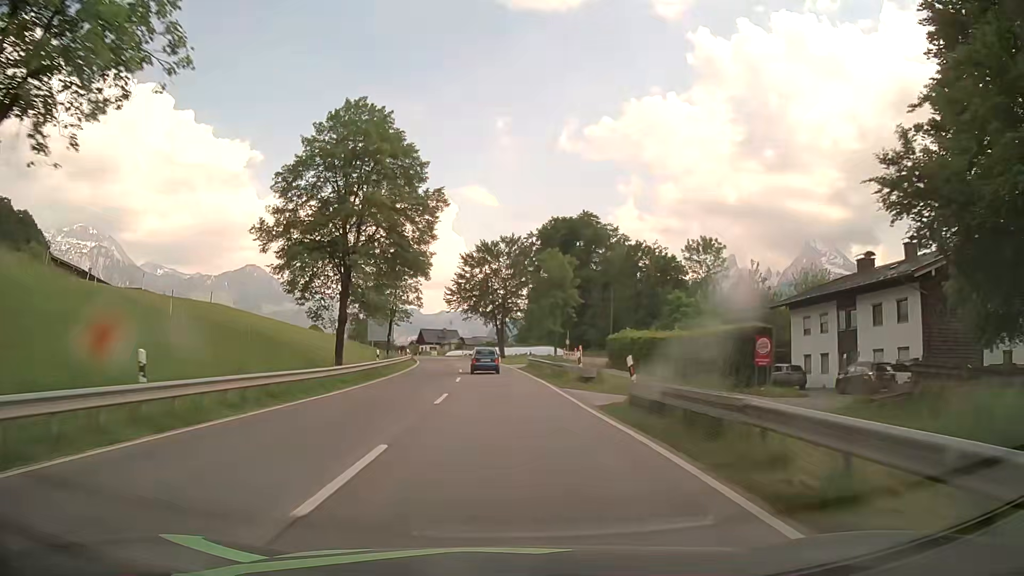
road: secondary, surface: asphalt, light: Day
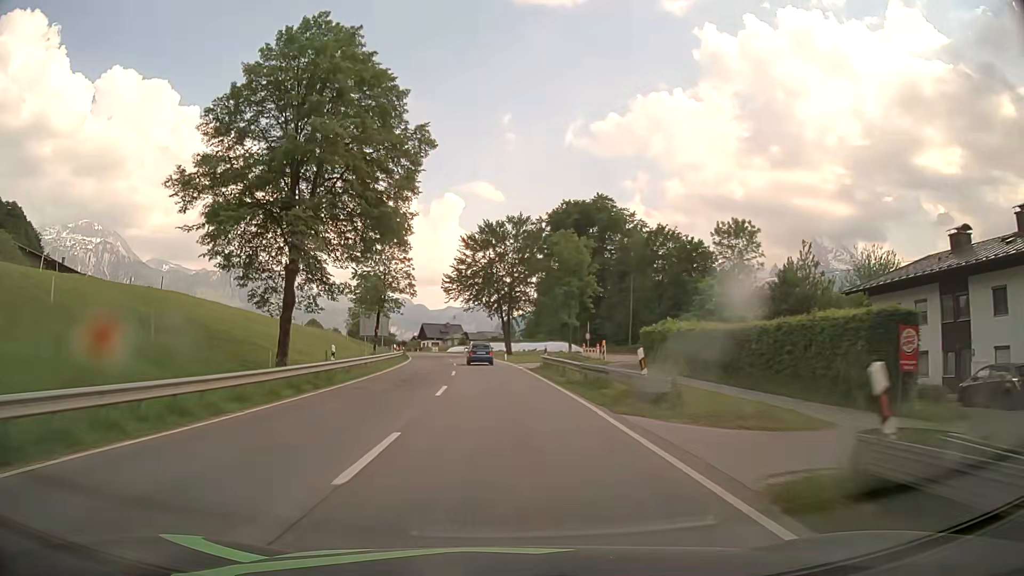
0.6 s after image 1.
(0.0, +10.8) m; 0°
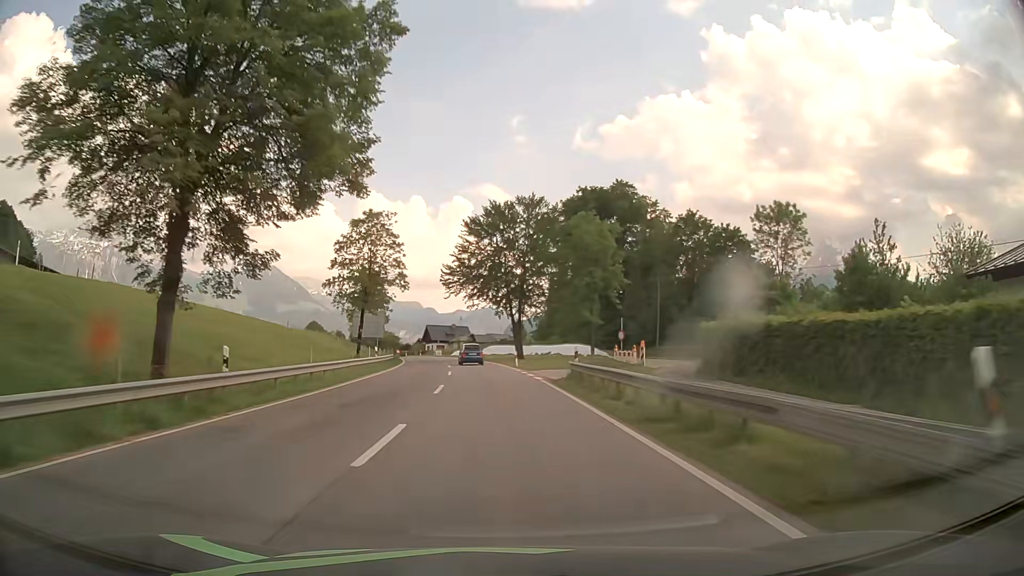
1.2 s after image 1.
(-0.2, +11.1) m; -1°
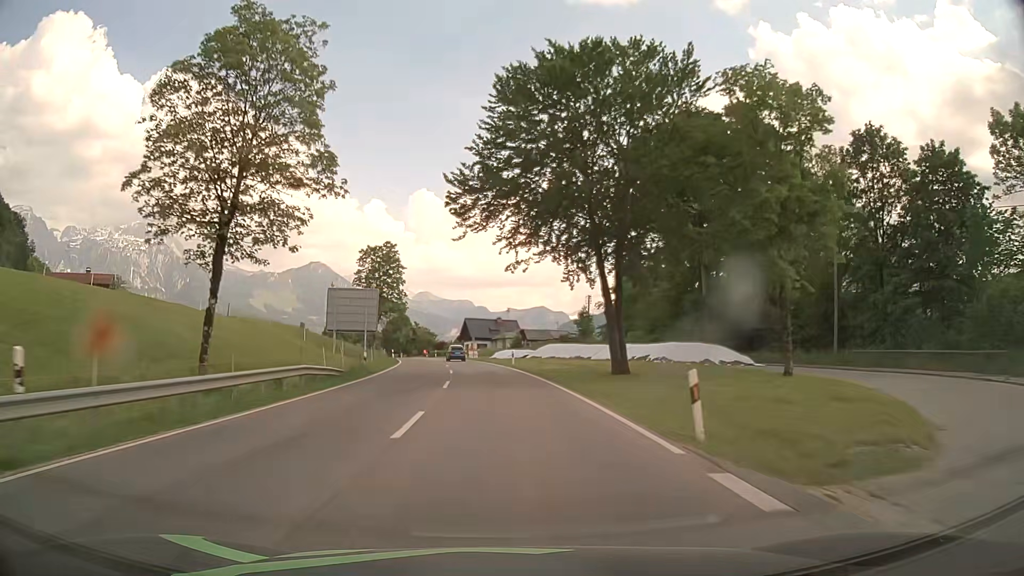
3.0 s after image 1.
(-1.1, +34.2) m; -4°
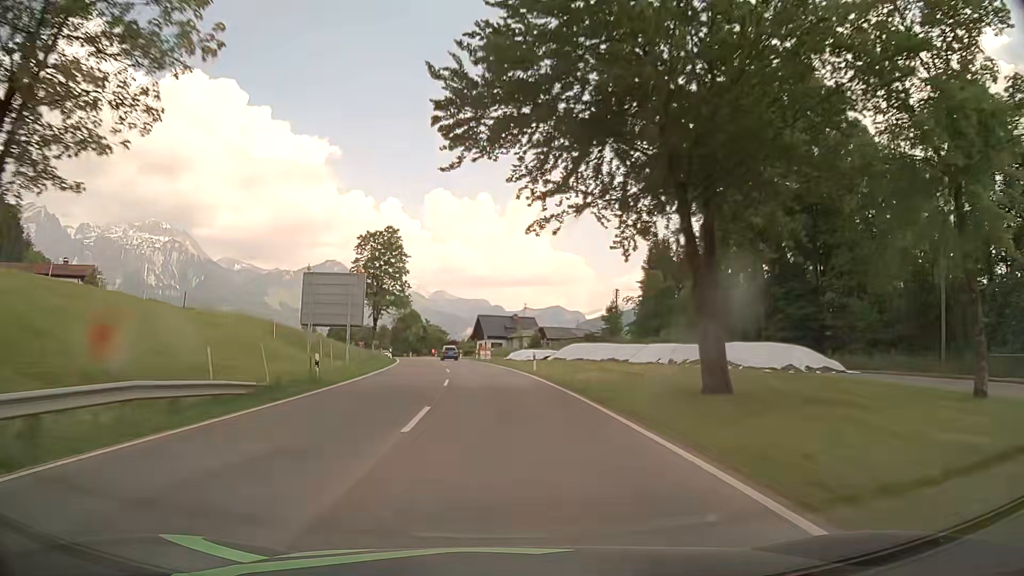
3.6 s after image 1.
(-0.1, +11.2) m; -1°
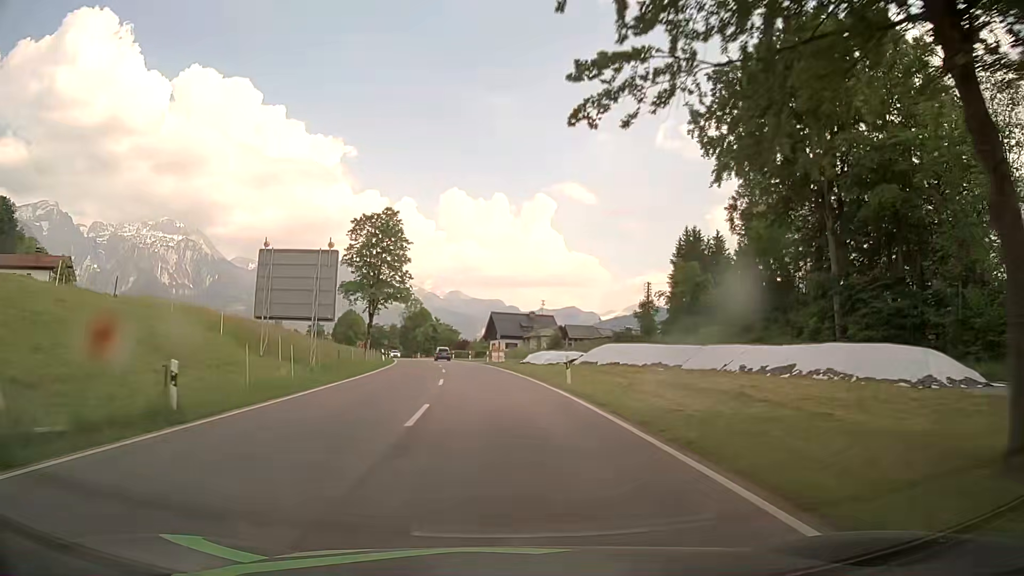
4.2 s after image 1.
(-0.1, +11.1) m; -1°
